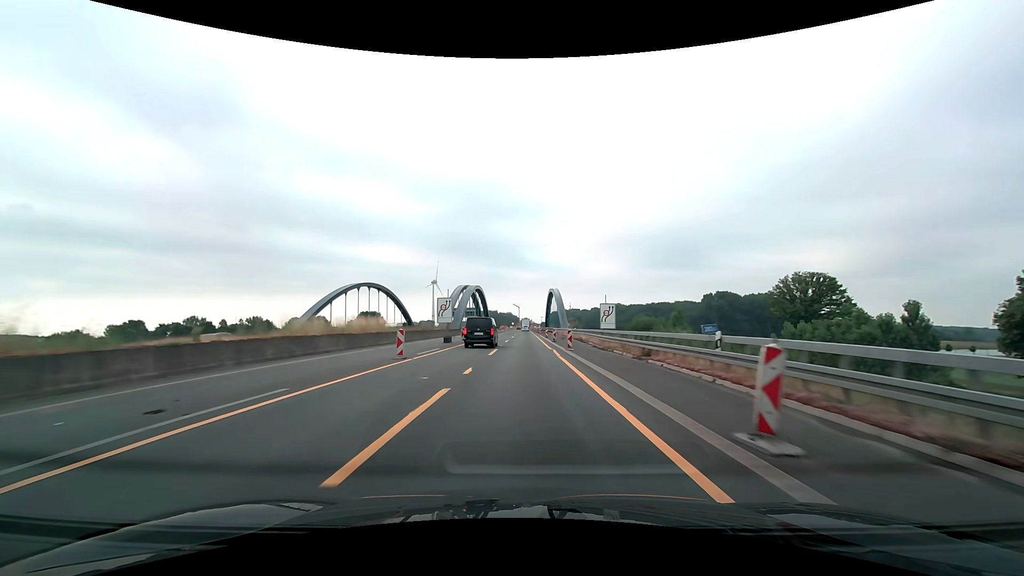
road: motorway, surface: asphalt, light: Day
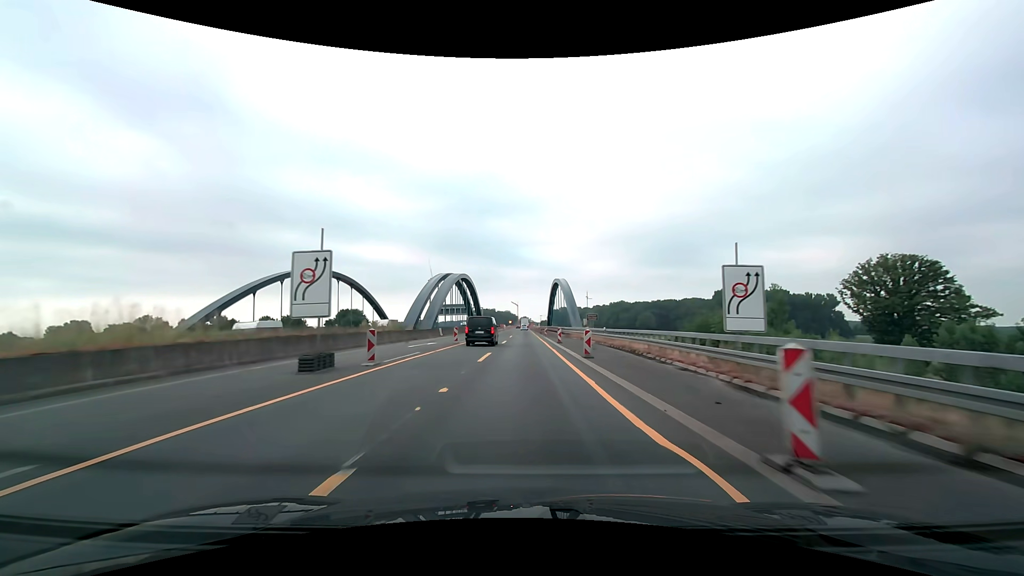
(+0.1, +25.0) m; 0°
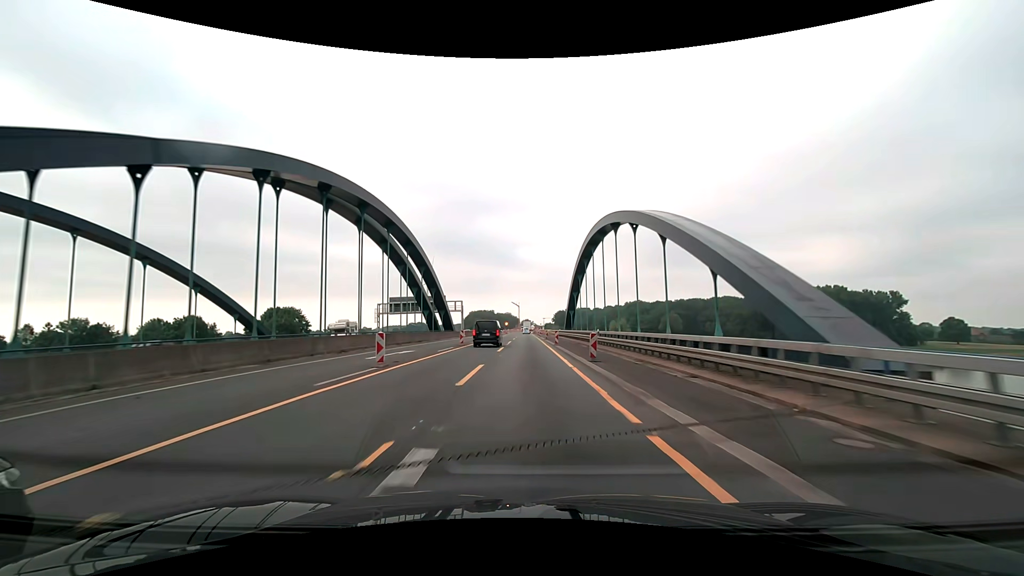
(+0.1, +62.4) m; 0°
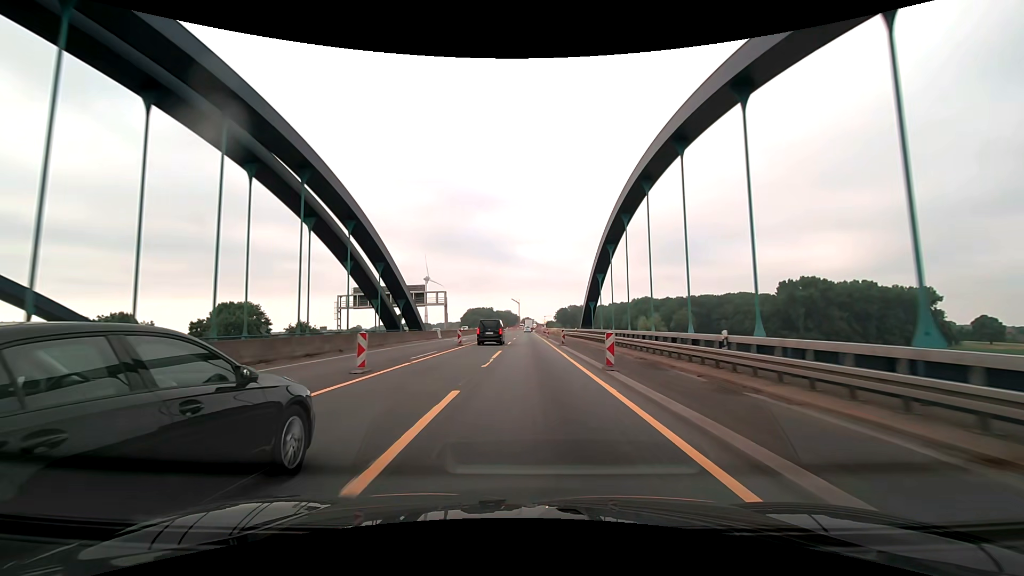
(-0.1, +25.0) m; 0°
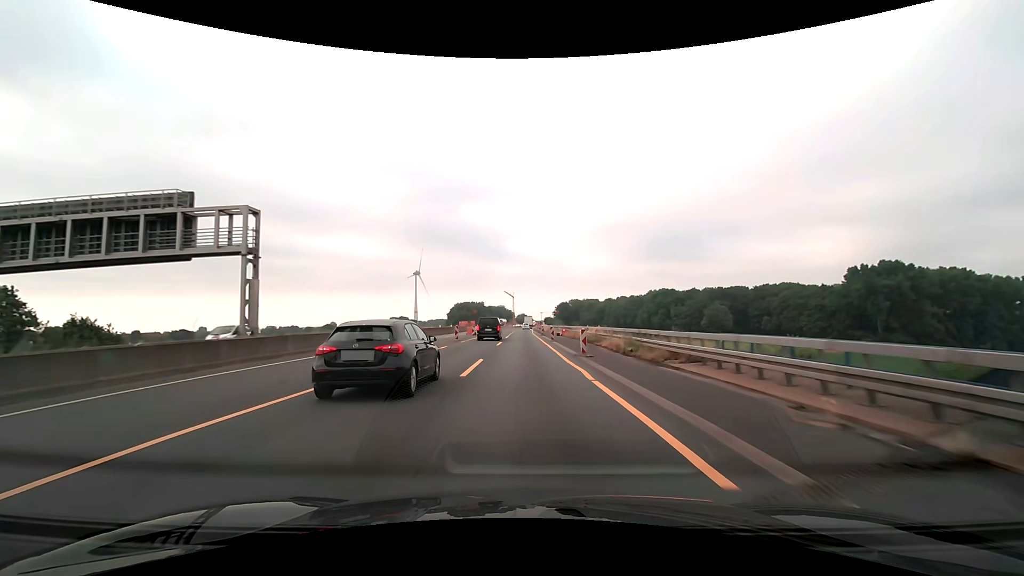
(+0.7, +62.5) m; +1°
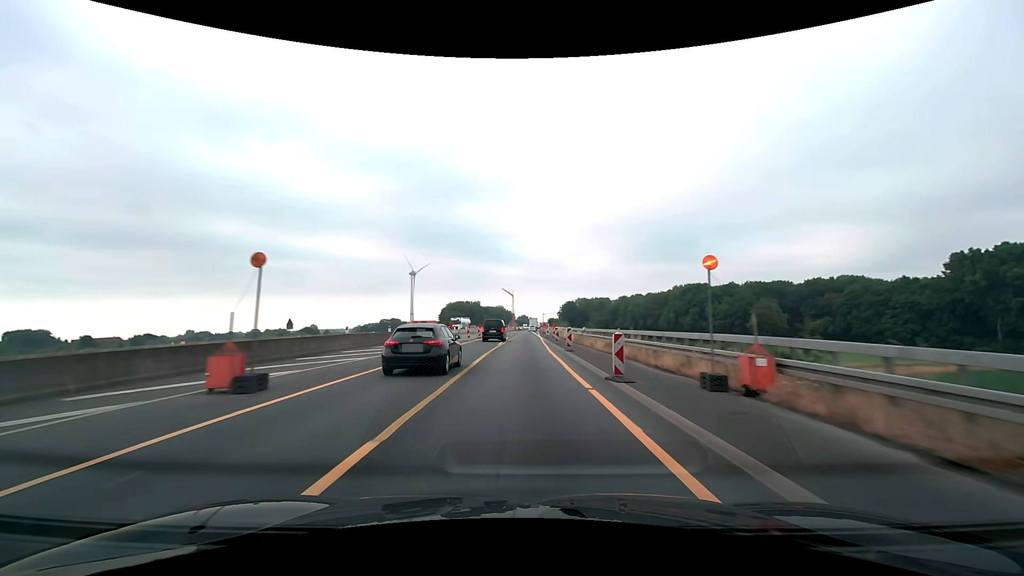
(+0.1, +50.0) m; 0°
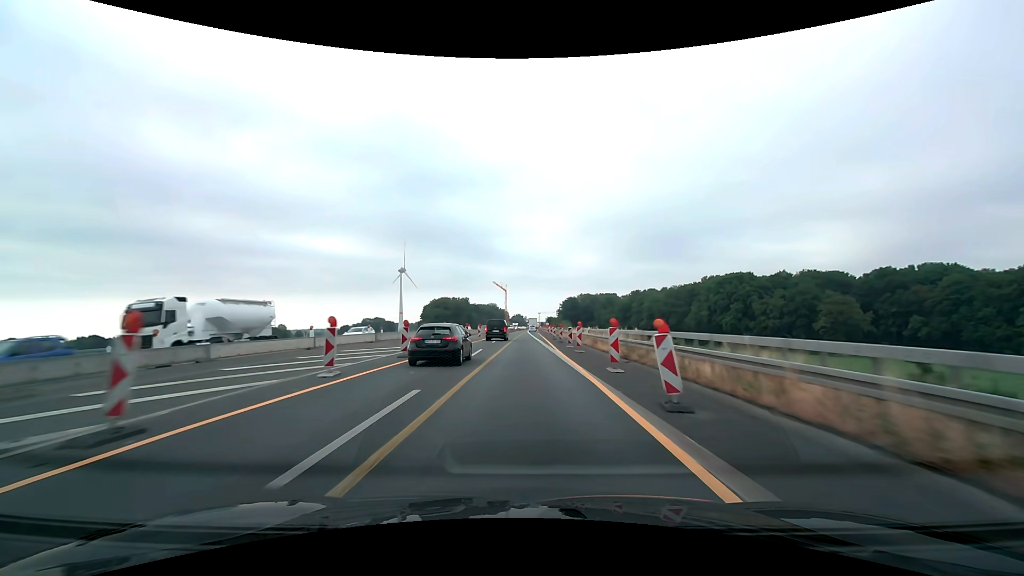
(+0.2, +50.0) m; 0°
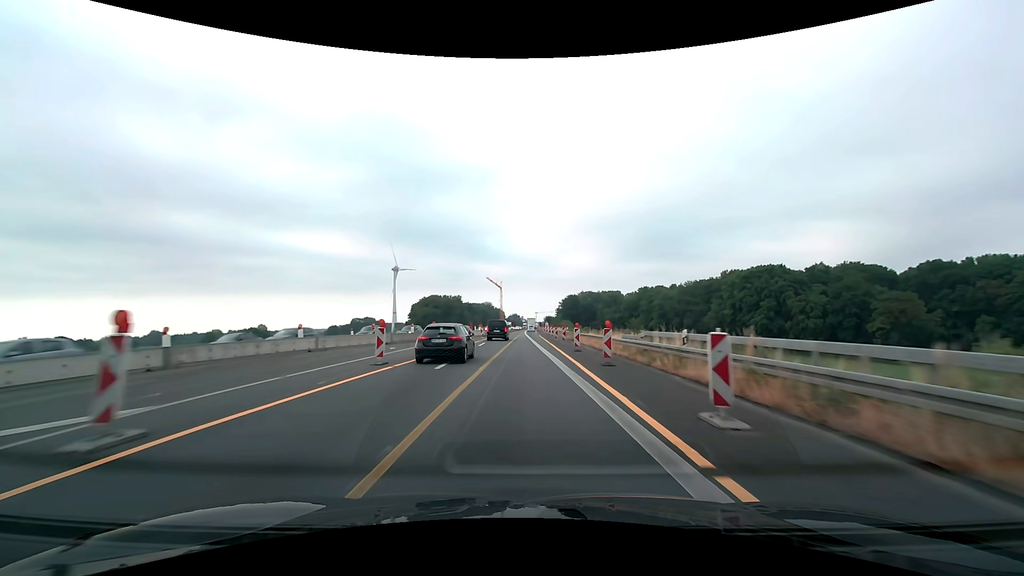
(+0.1, +25.0) m; +1°
(0, +10) (0, +20) (0, +30) (0, +40) (0, +50) (+1, +60) (+1, +70) (+1, +80) (+1, +90) (+1, +100) m
